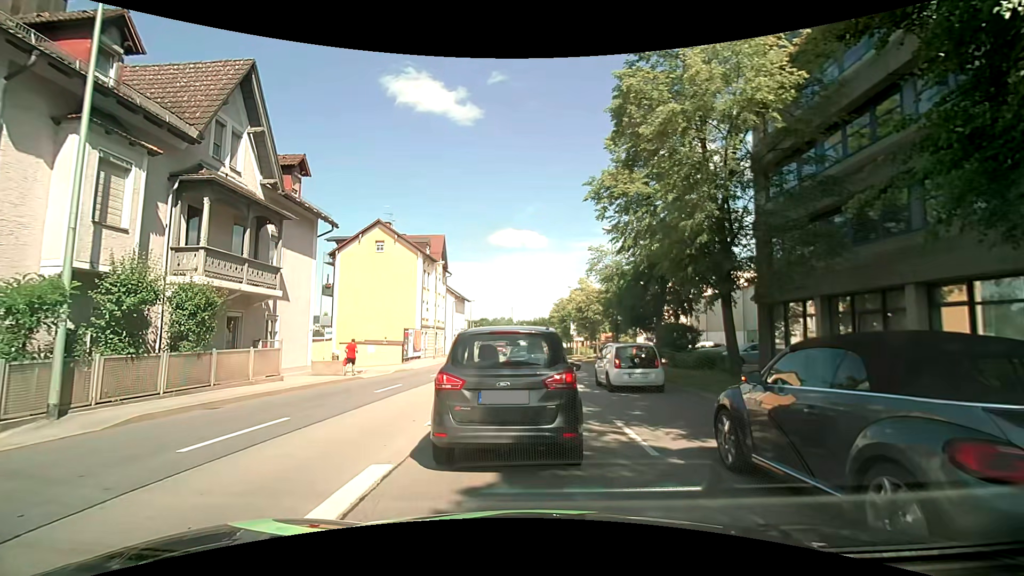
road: primary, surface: asphalt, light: Day
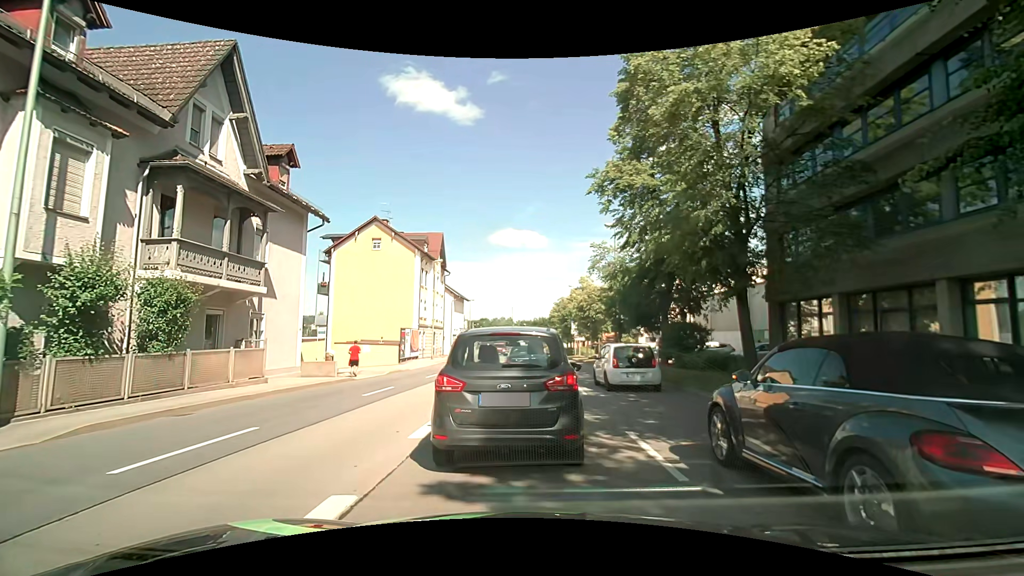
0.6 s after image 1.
(0.0, +1.2) m; -1°
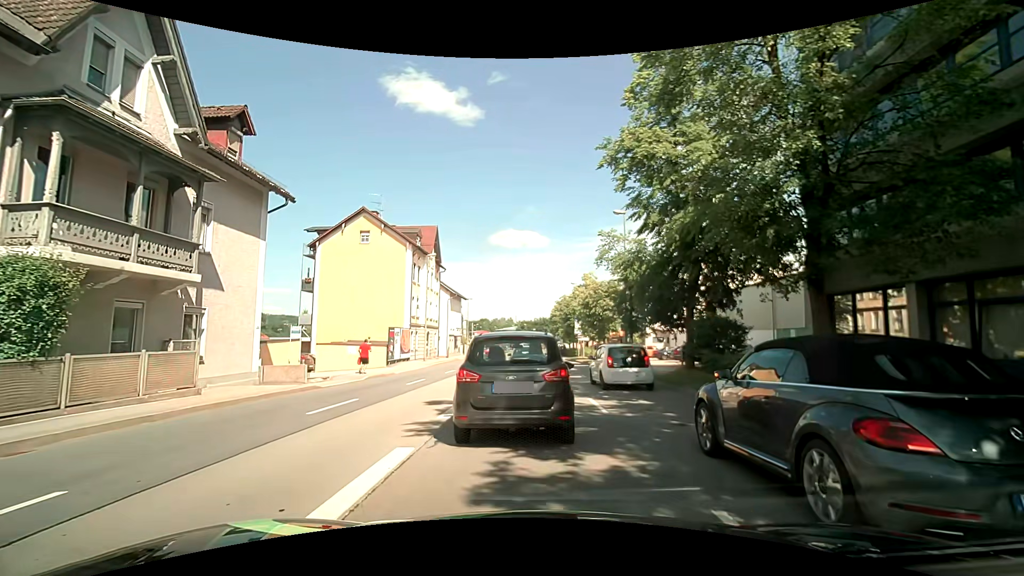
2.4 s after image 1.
(0.0, +3.7) m; 0°
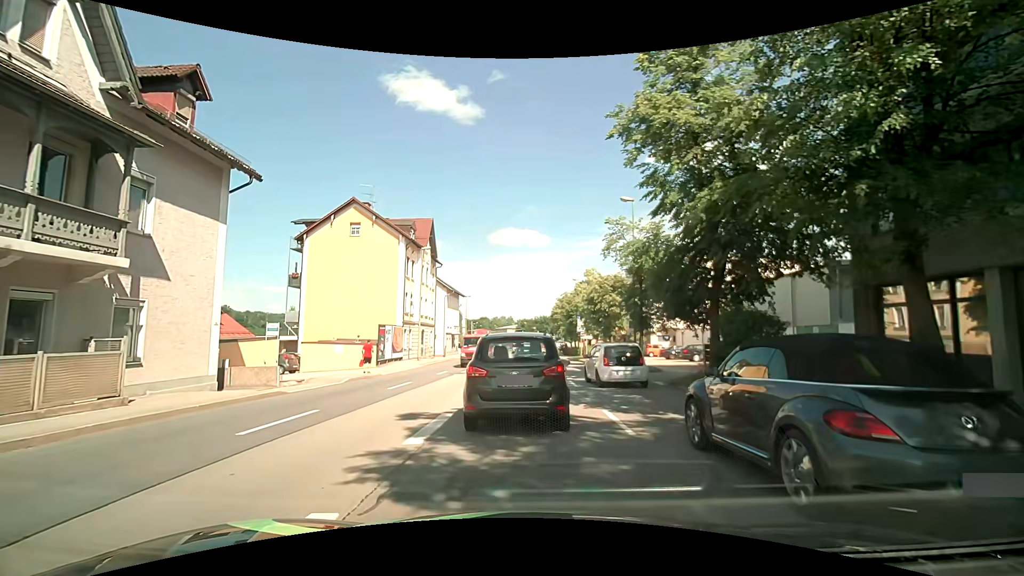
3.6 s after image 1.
(0.0, +2.7) m; -1°
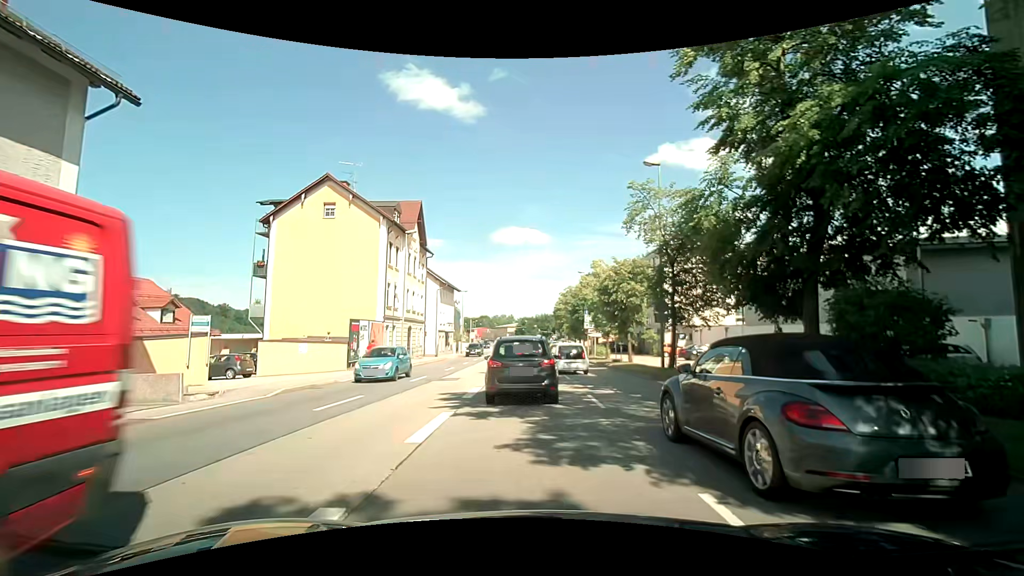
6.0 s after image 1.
(0.0, +6.0) m; -1°
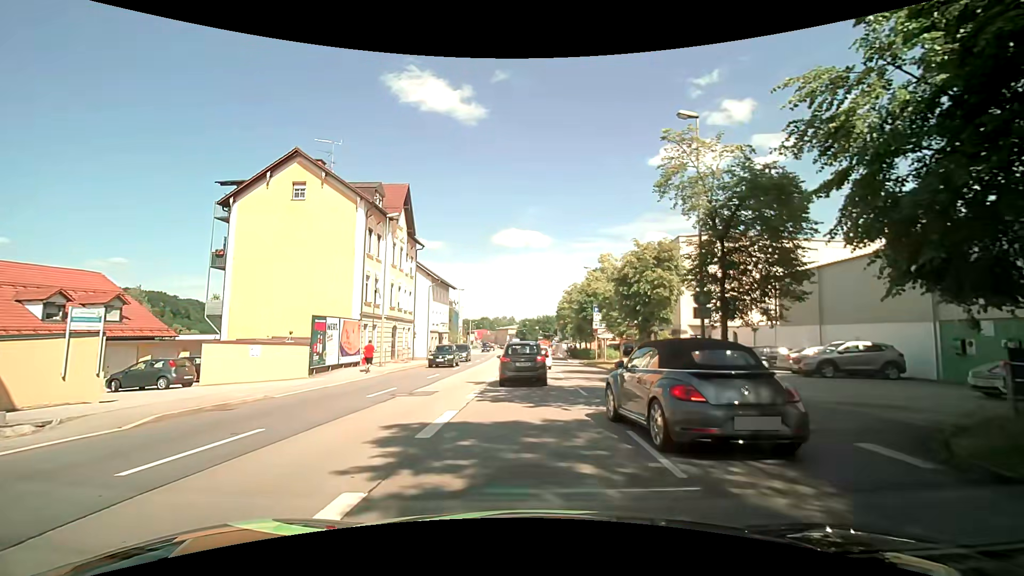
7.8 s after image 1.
(+0.1, +5.6) m; +1°
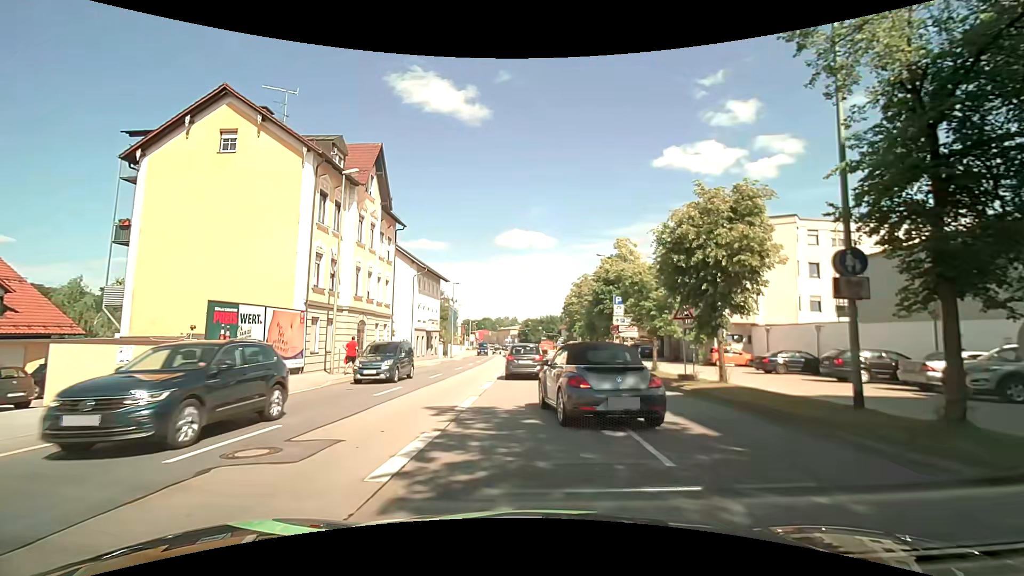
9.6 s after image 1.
(0.0, +8.6) m; 0°
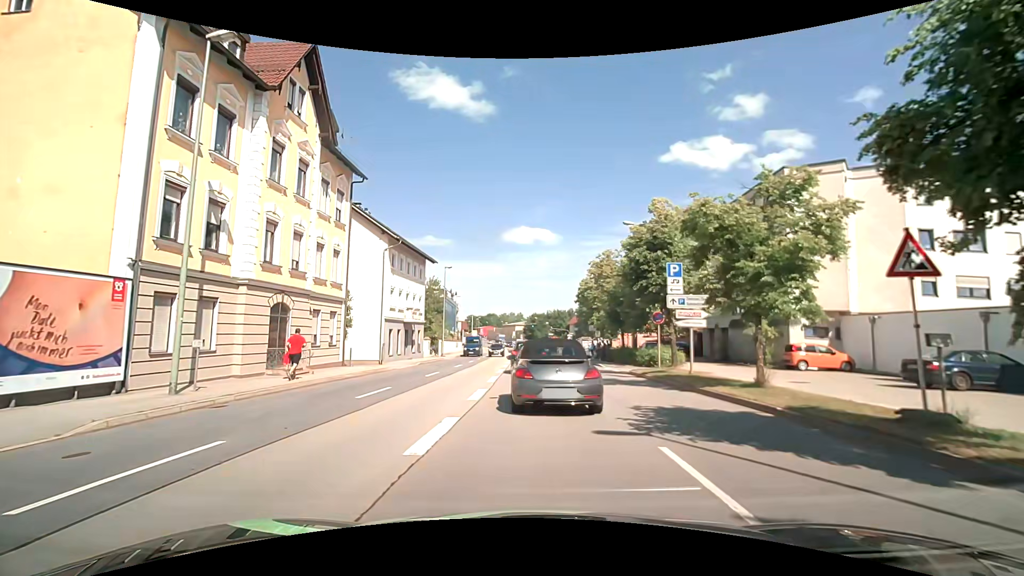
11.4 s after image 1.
(-0.2, +11.1) m; -2°
(0, +10) (0, +20) (0, +30) (0, +40) (0, +50) (-1, +60) (-1, +70) (-1, +80) (-1, +90) (-1, +100) m
